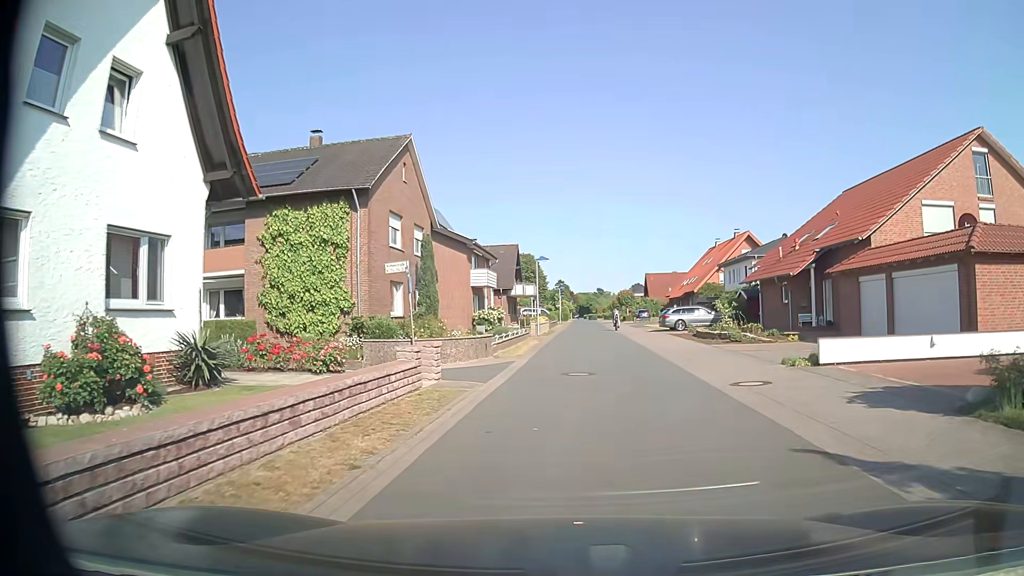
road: residential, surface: asphalt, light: Day
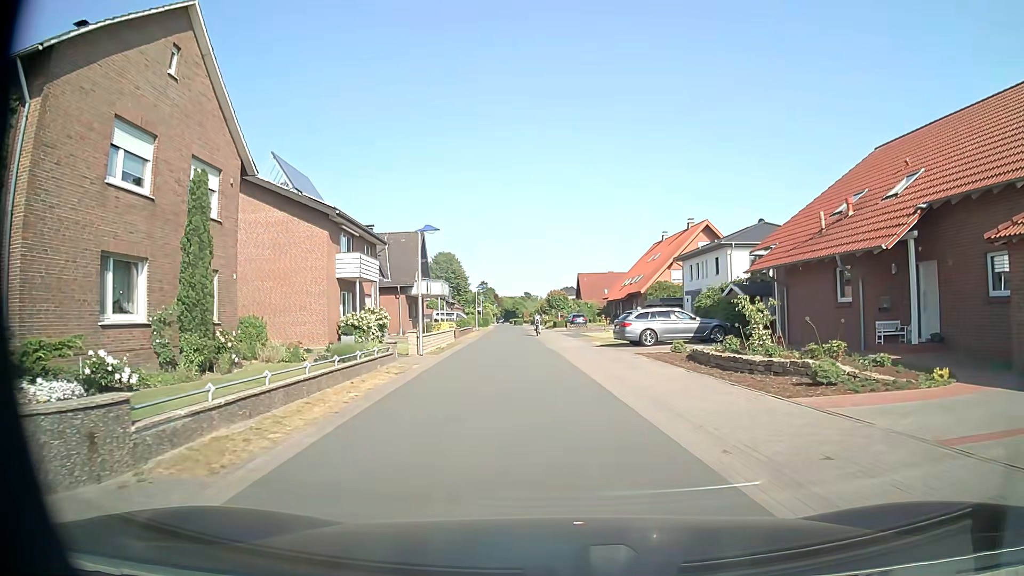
(+1.0, +15.0) m; +6°
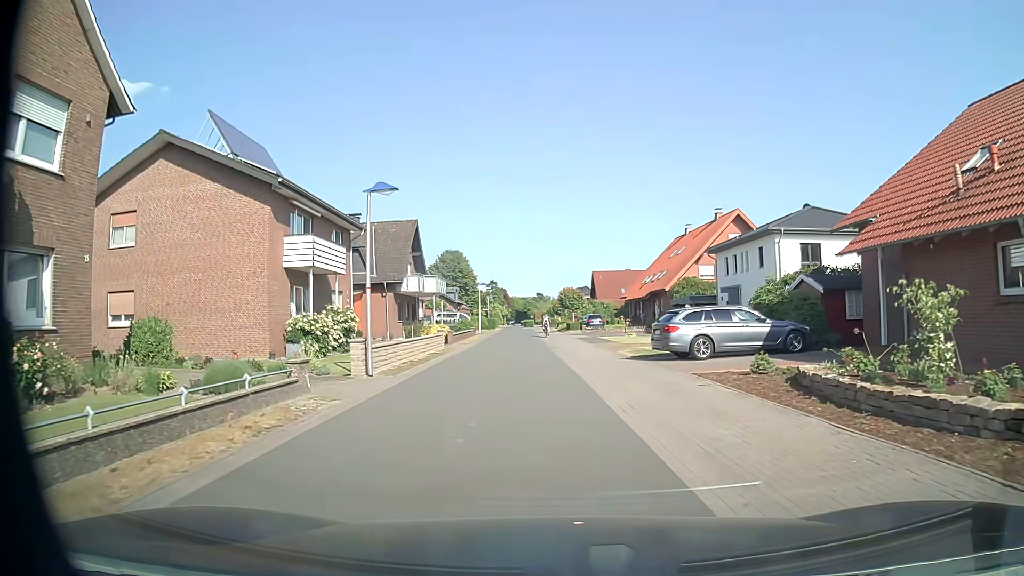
(0.0, +7.9) m; -1°
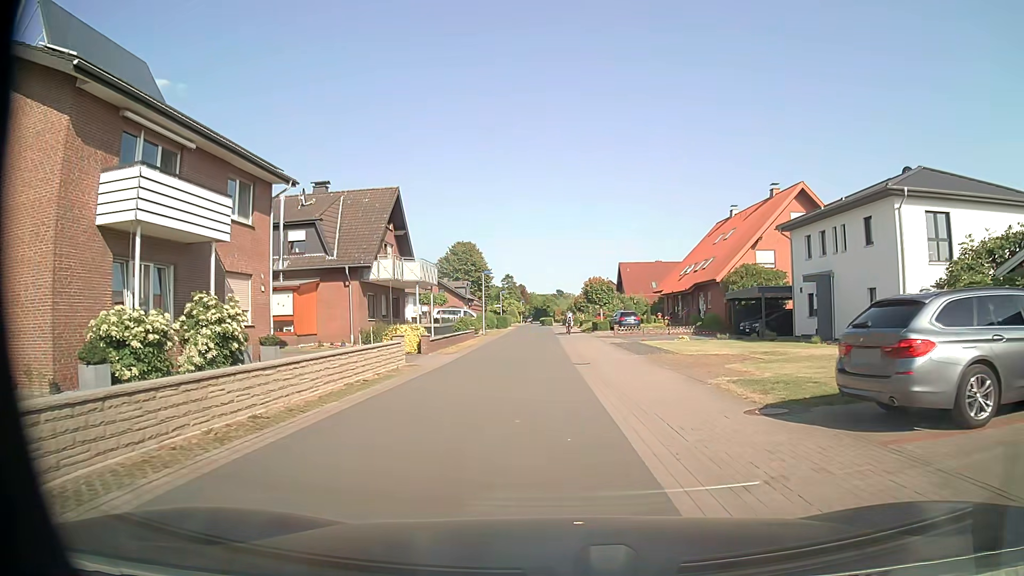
(-0.1, +12.4) m; -1°
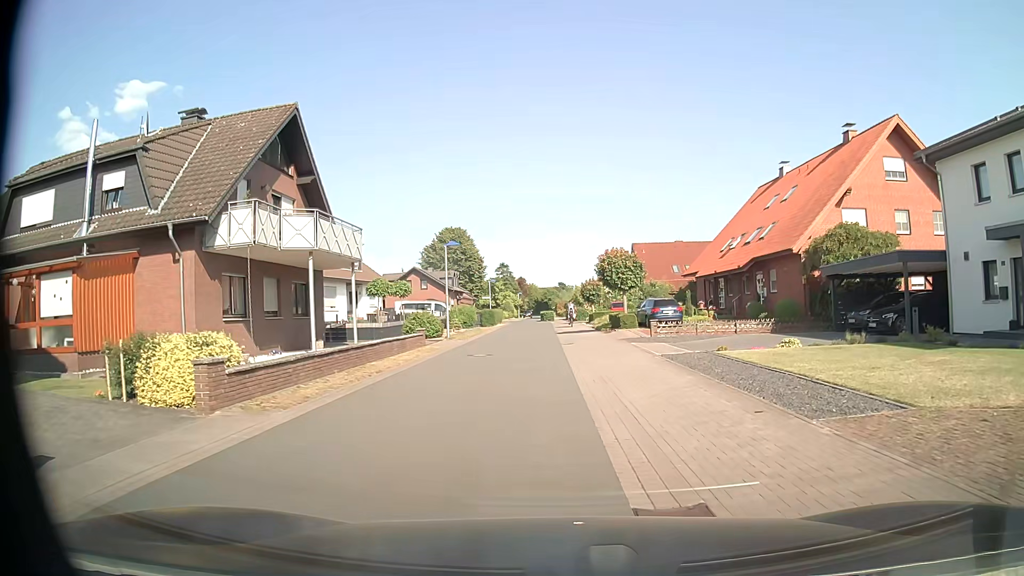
(0.0, +16.0) m; 0°
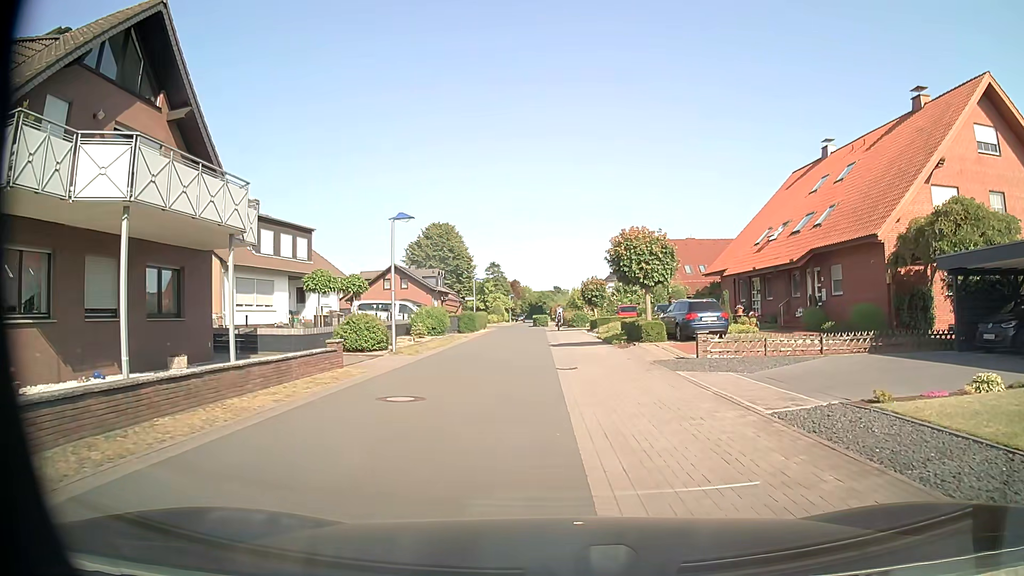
(0.0, +9.4) m; 0°
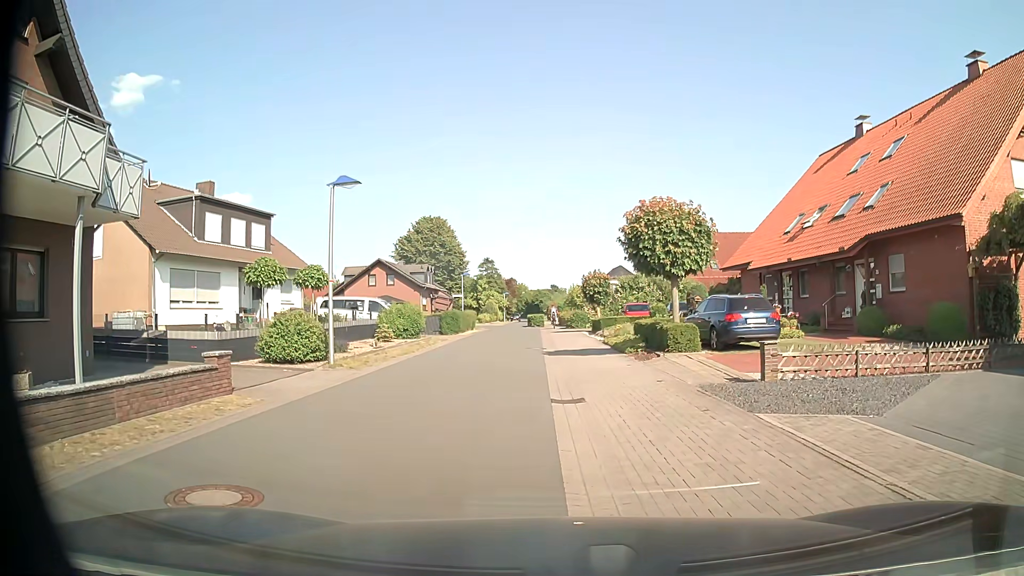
(0.0, +5.5) m; 0°
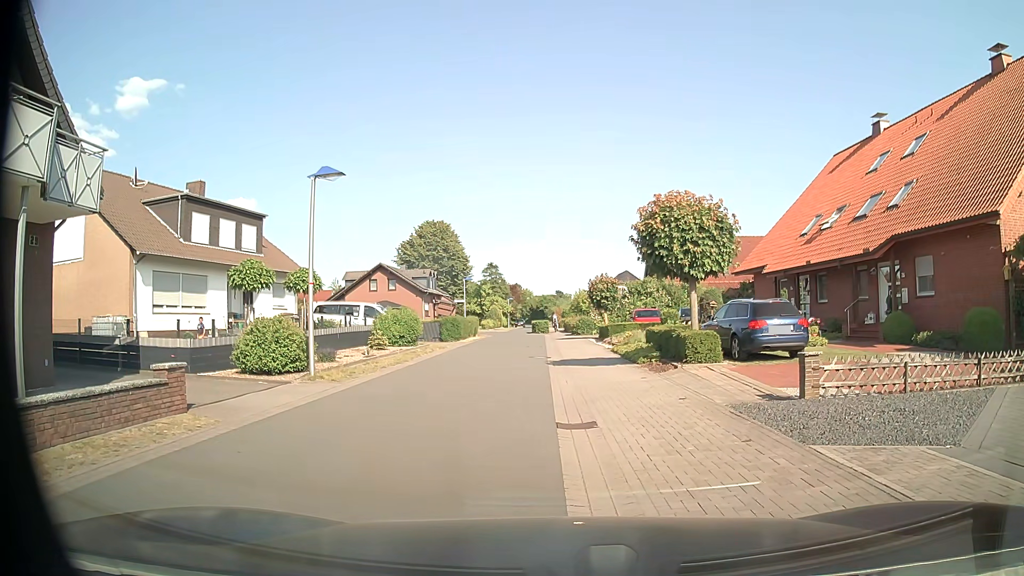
(0.0, +1.6) m; 0°
